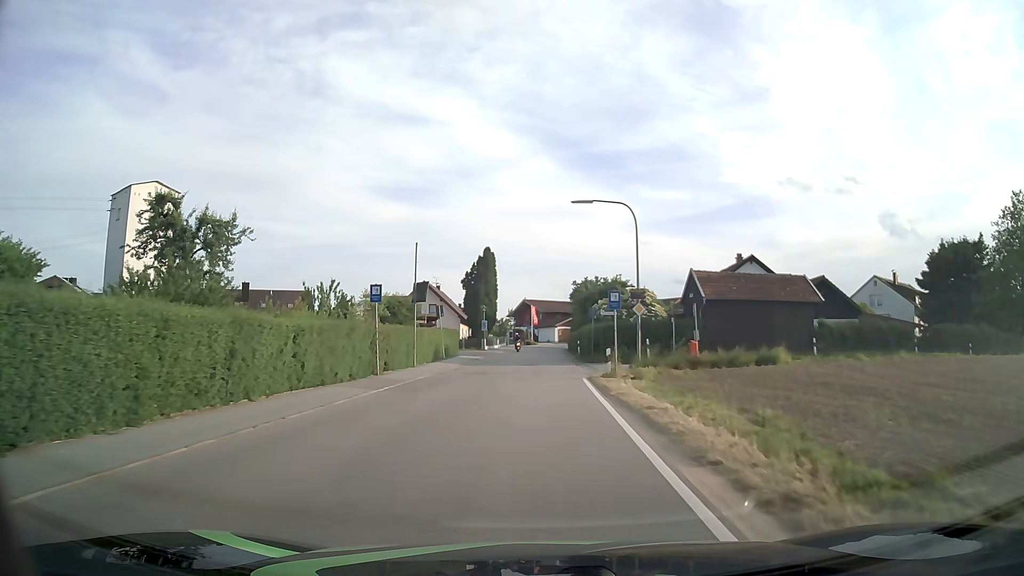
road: tertiary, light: Day
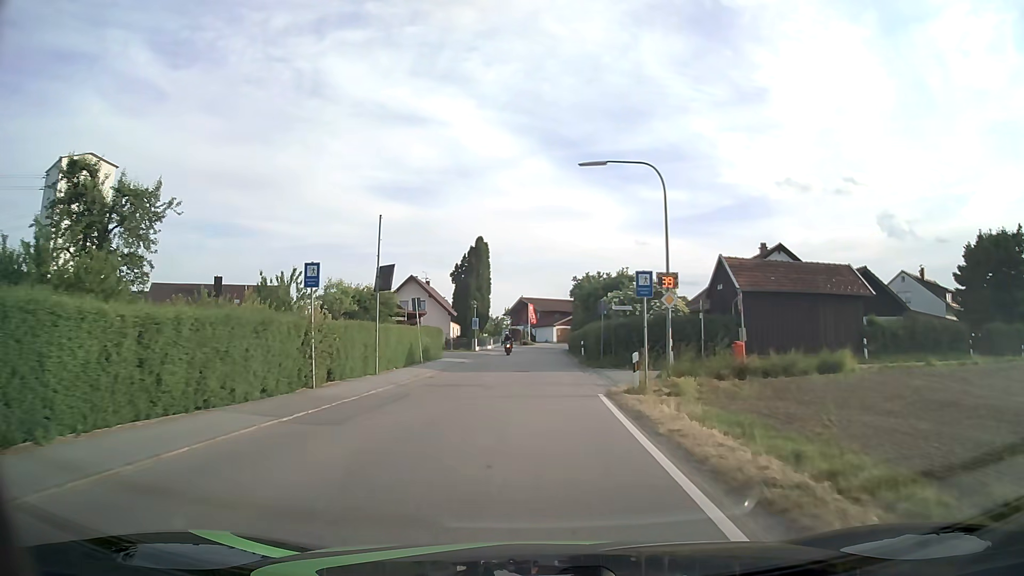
(0.0, +6.7) m; 0°
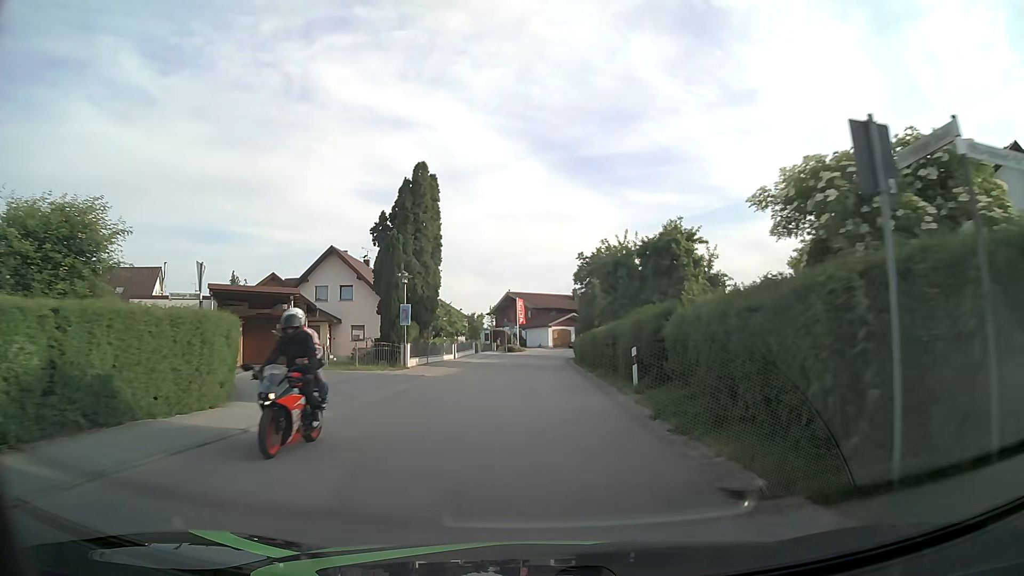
(+0.3, +26.2) m; +1°
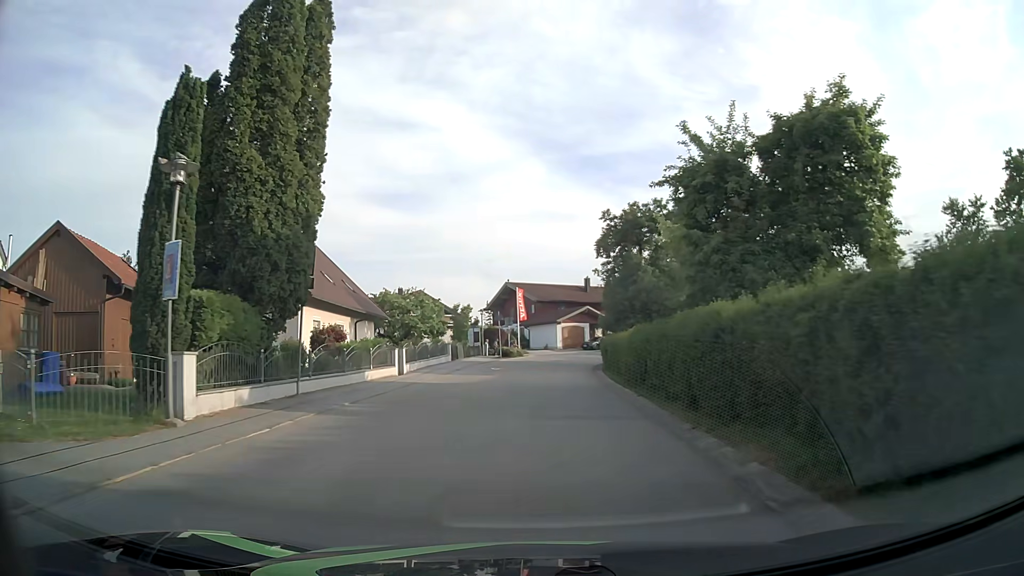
(0.0, +19.2) m; 0°
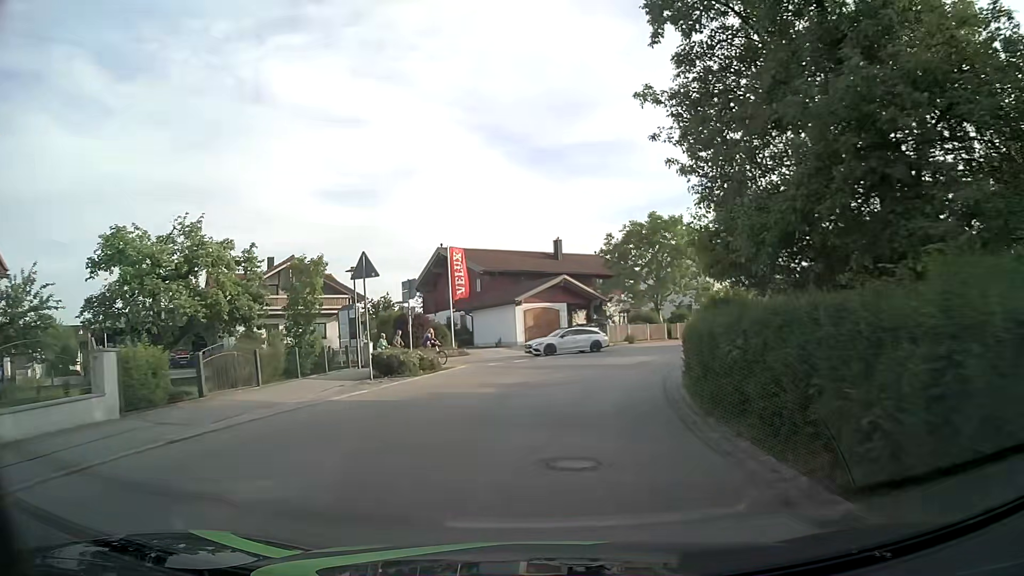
(+0.6, +30.2) m; +3°
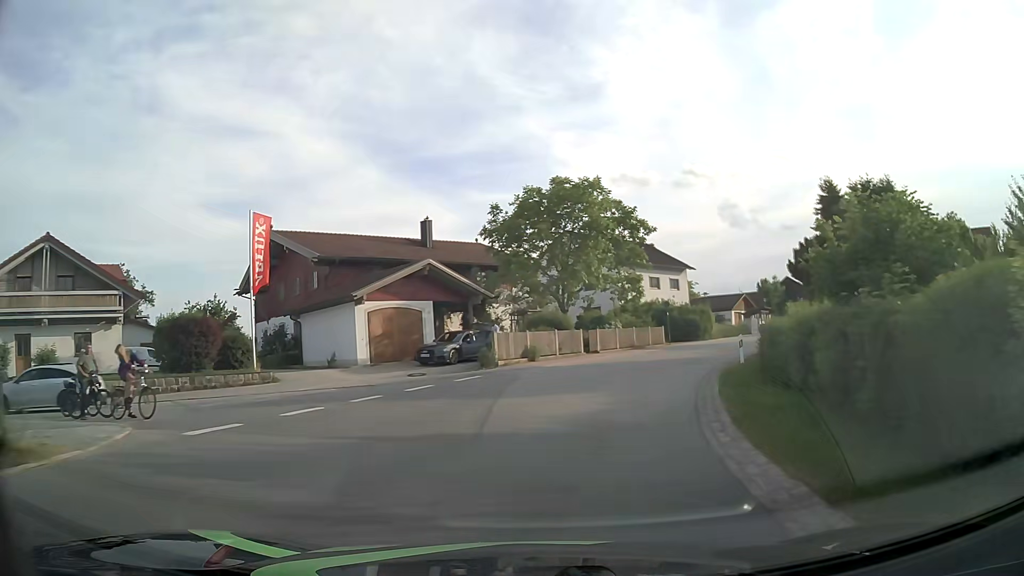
(+1.3, +16.6) m; +10°
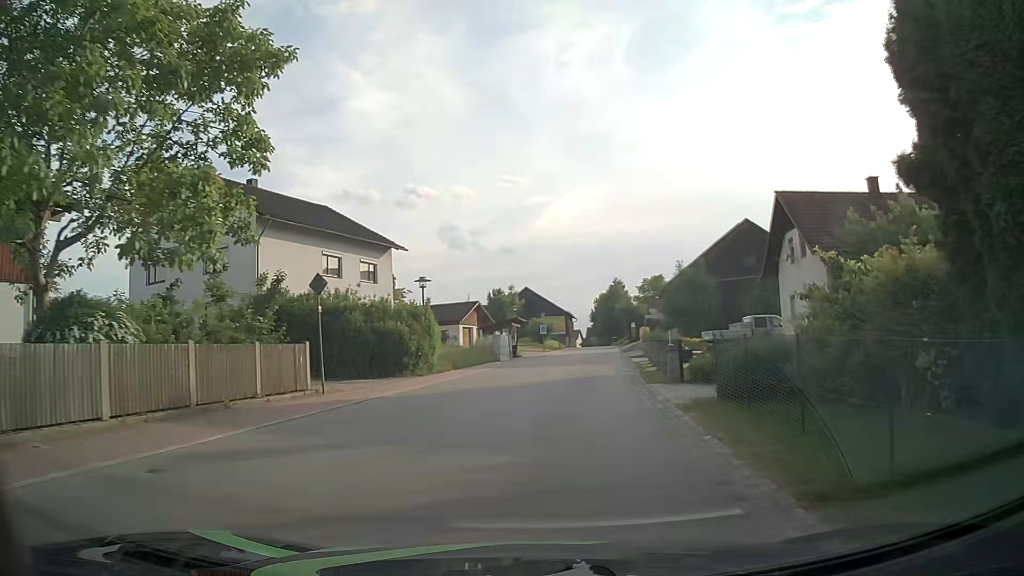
(+6.1, +27.5) m; +24°
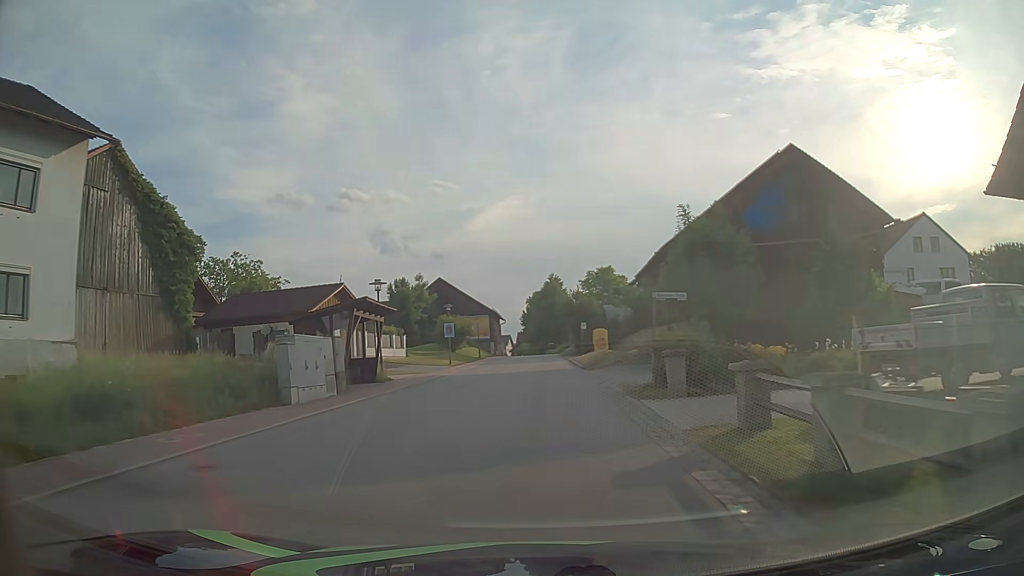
(+1.8, +24.9) m; +6°
(0, +10) (0, +20) (0, +30) (0, +40) (0, +50) (+1, +60) (+1, +70) (+1, +80) (+1, +90) (+1, +100) m
